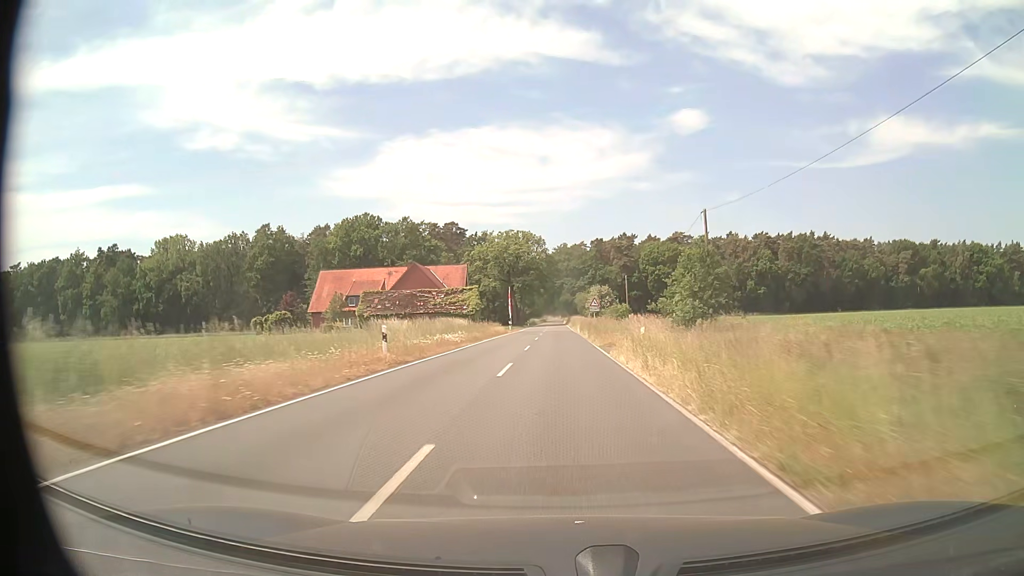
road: secondary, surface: asphalt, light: Day
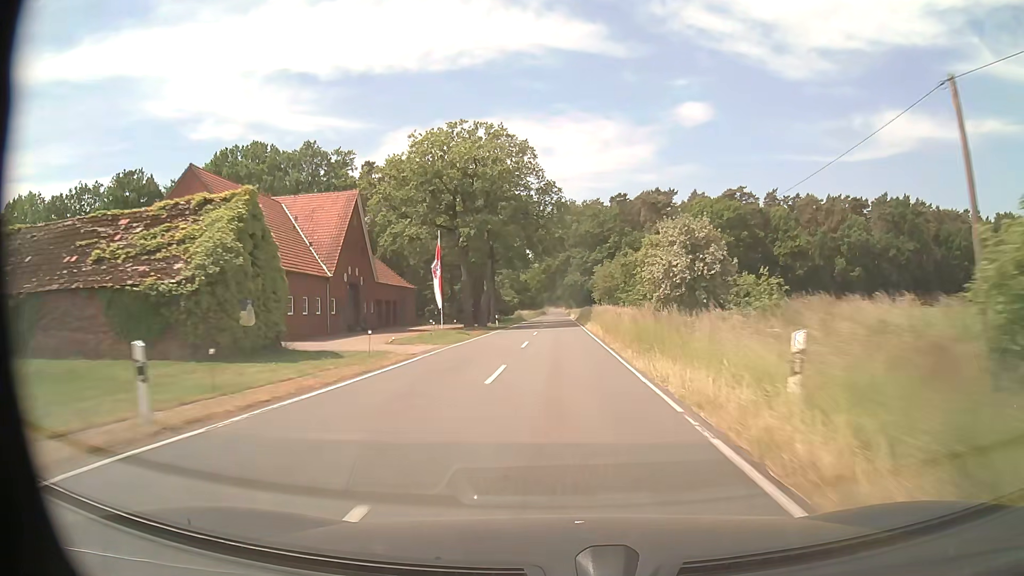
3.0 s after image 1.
(0.0, +62.5) m; 0°
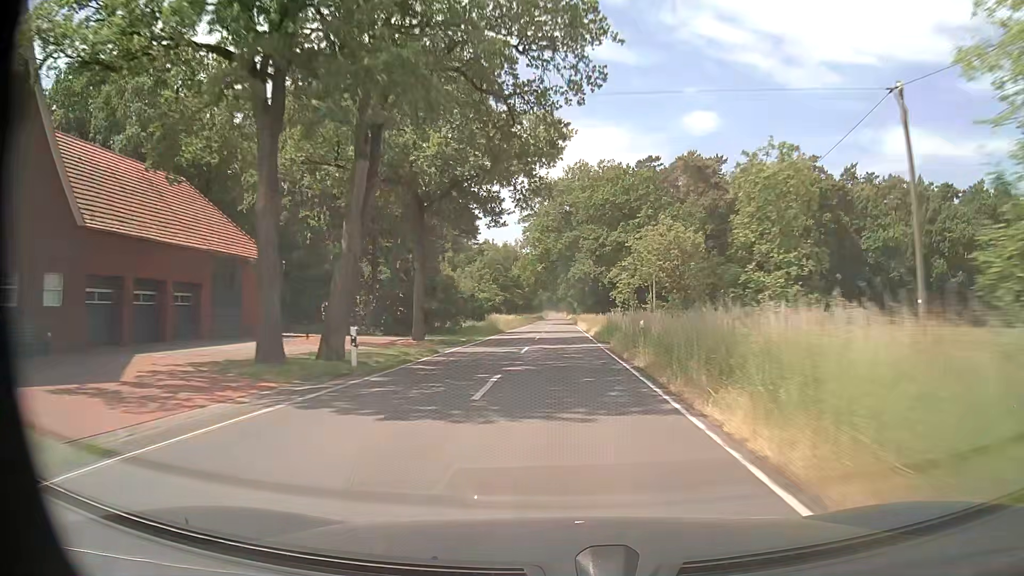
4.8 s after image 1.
(0.0, +37.8) m; 0°
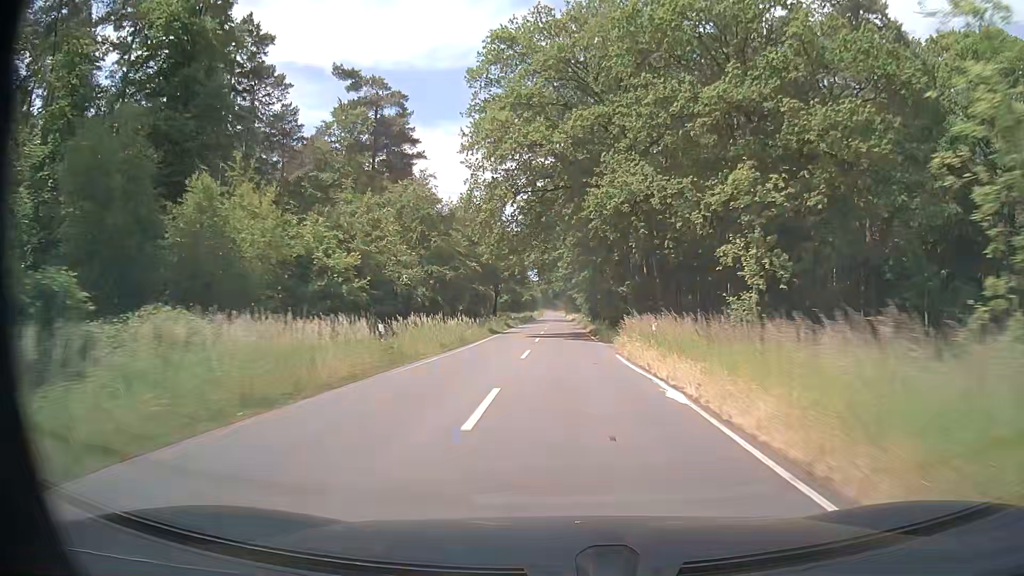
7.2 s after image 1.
(+0.2, +50.4) m; +1°
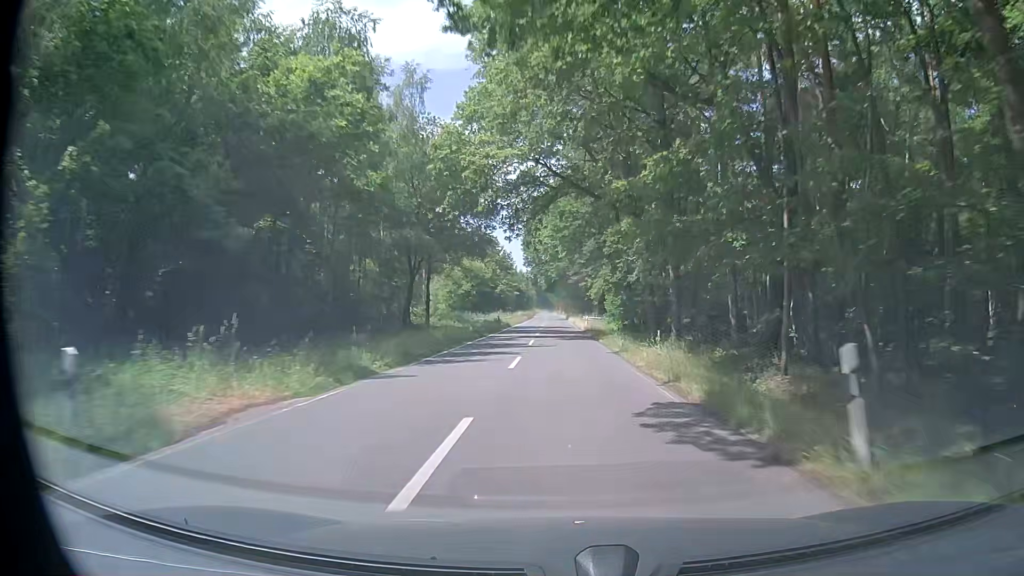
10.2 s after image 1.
(-0.2, +63.0) m; 0°
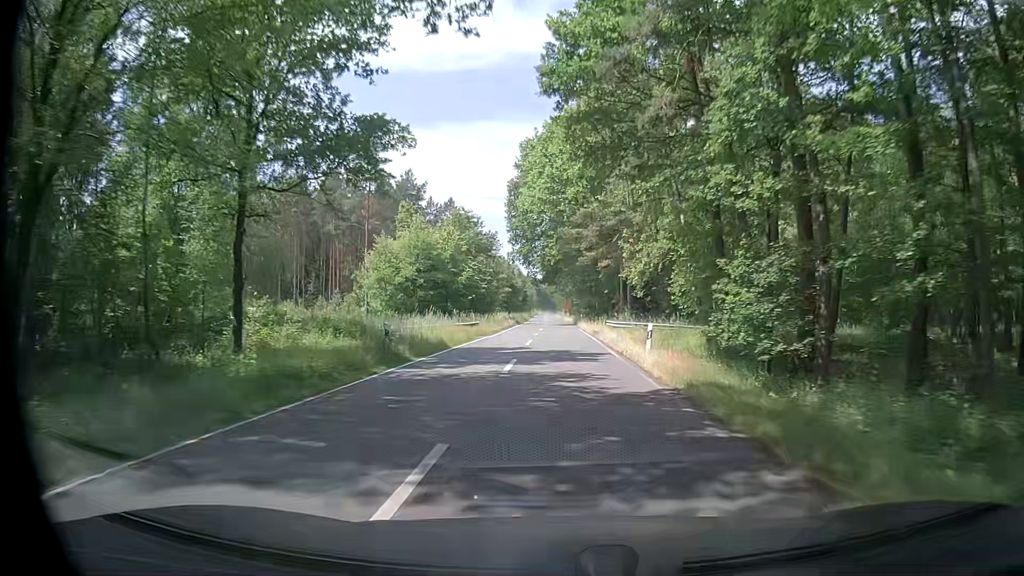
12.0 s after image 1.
(-0.1, +37.7) m; +1°
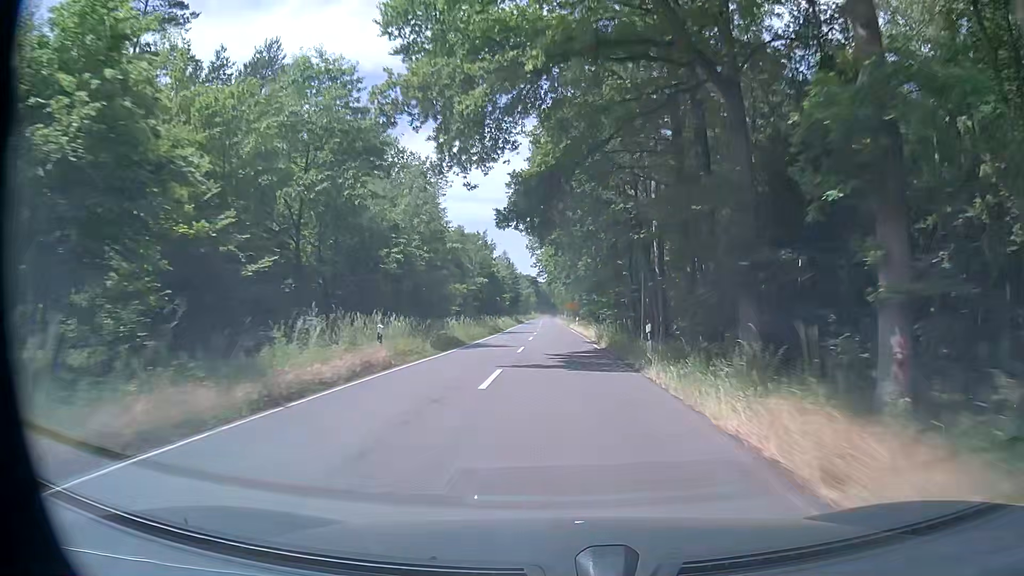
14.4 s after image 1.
(-1.0, +50.8) m; -1°
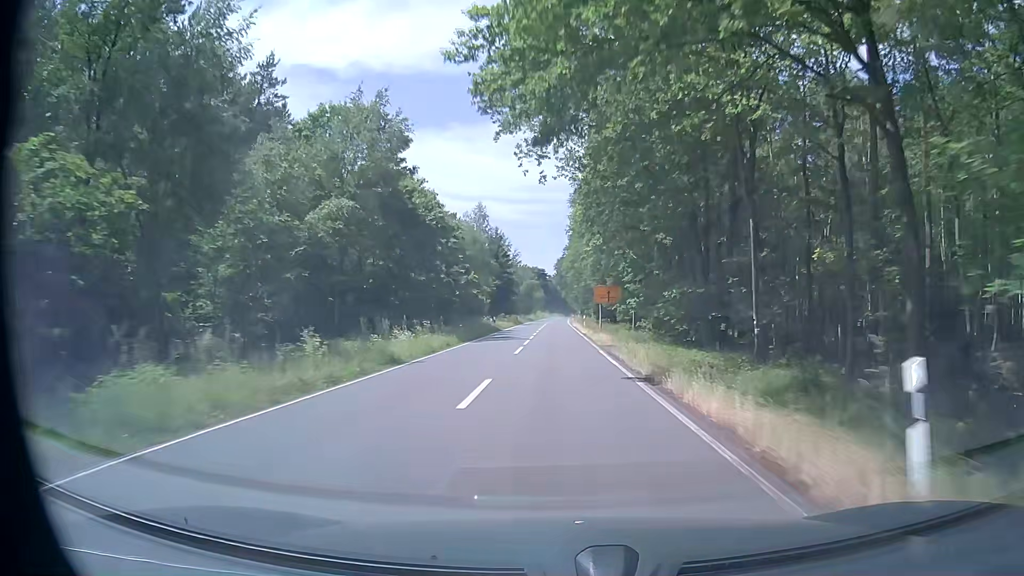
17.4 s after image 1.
(-0.3, +63.9) m; -1°
(0, +10) (0, +20) (0, +30) (0, +40) (0, +50) (0, +60) (0, +70) (0, +80) (0, +90) (0, +100) m
